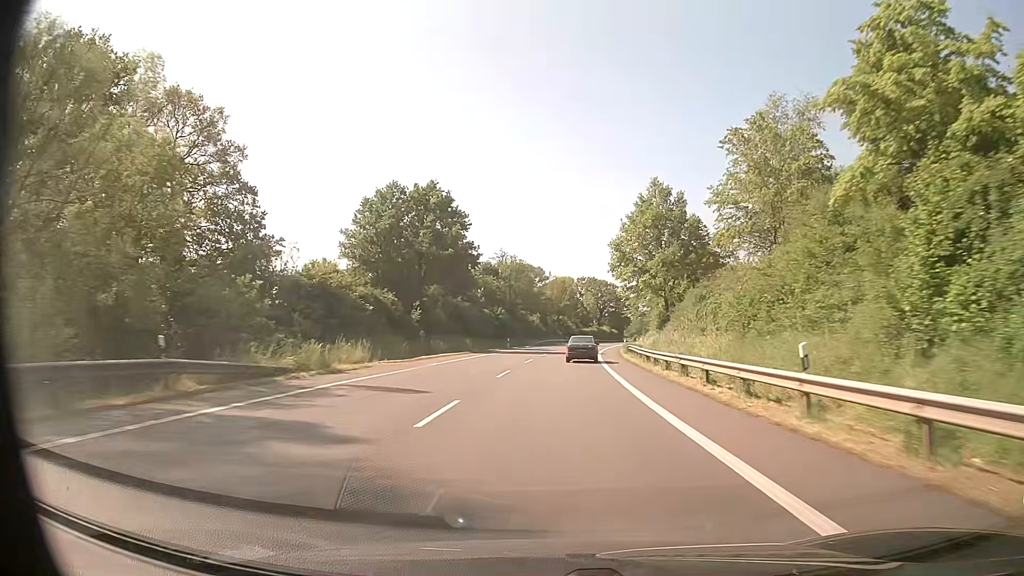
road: primary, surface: asphalt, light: Day
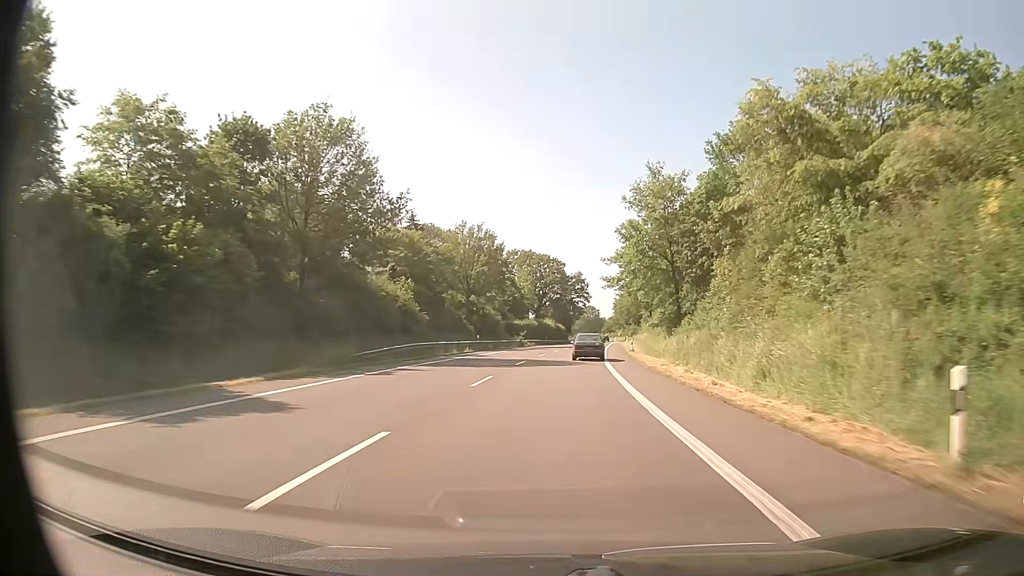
(+3.3, +66.1) m; +6°
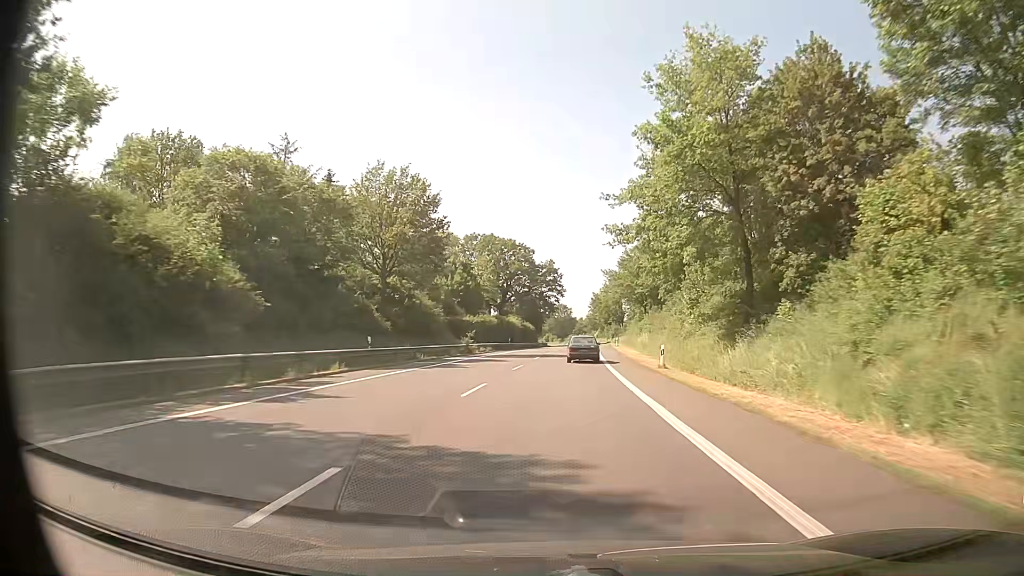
(+0.3, +26.7) m; +2°
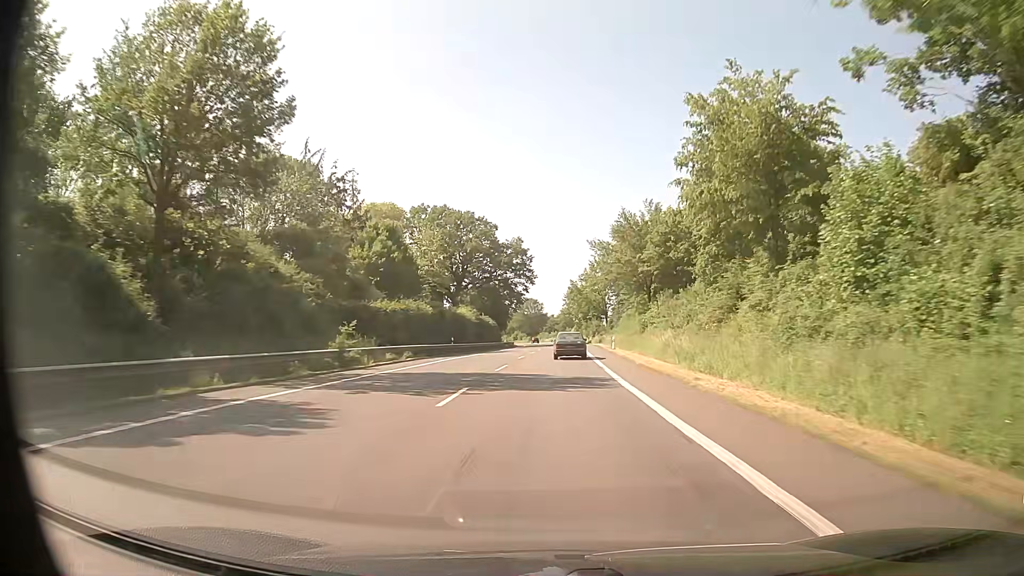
(+0.6, +26.8) m; +2°
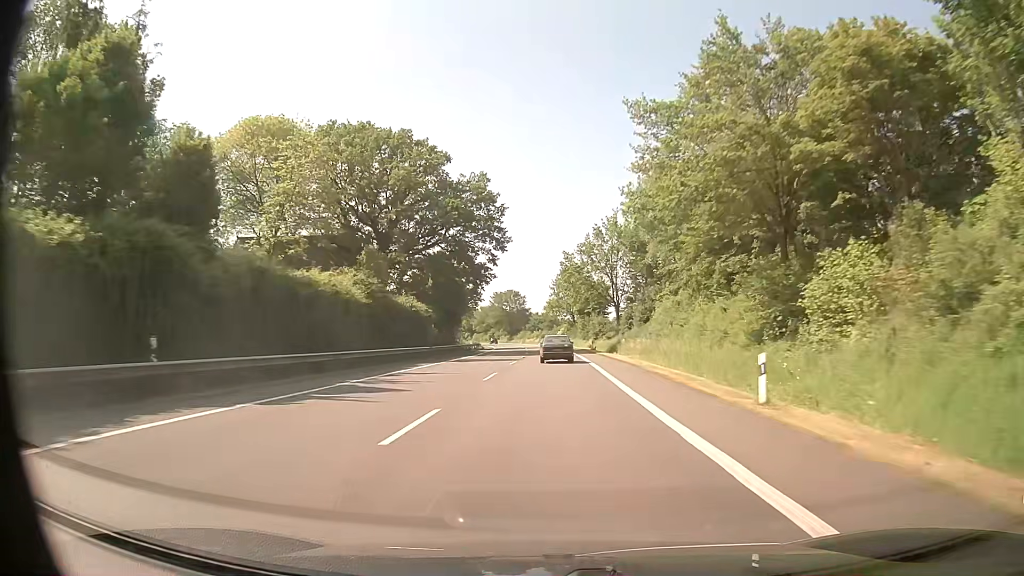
(+0.8, +40.2) m; +2°
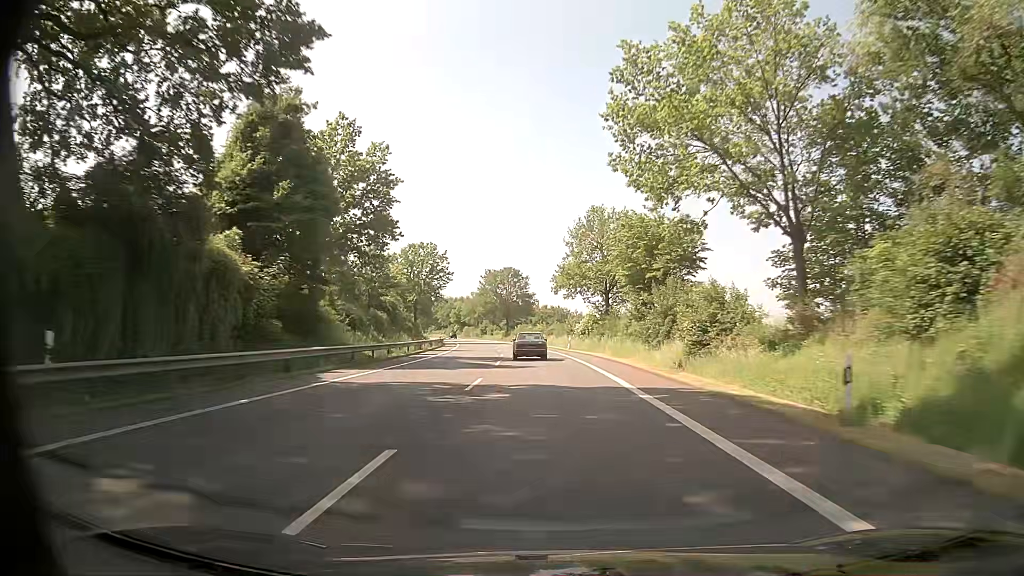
(-0.1, +53.5) m; -1°
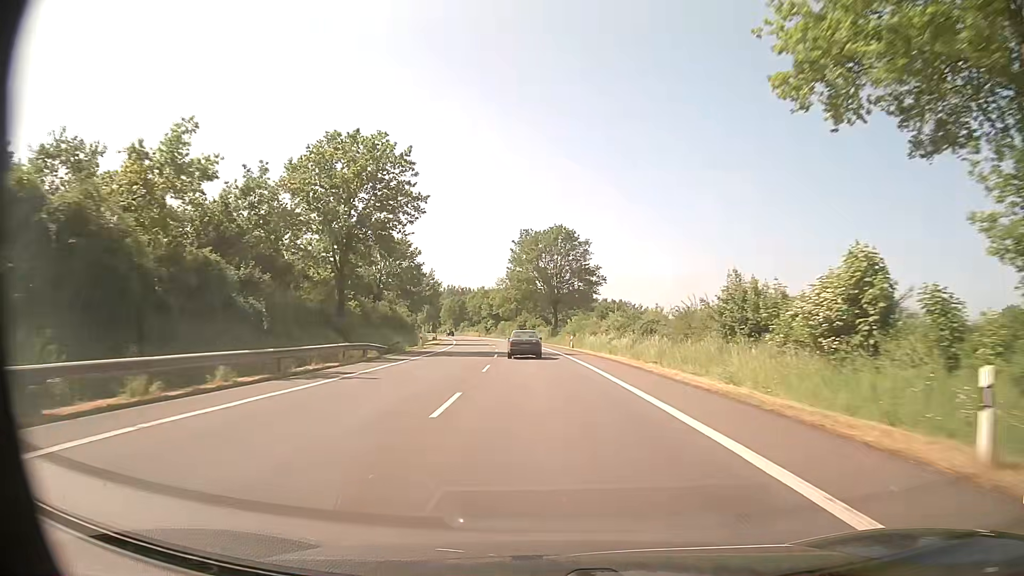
(-1.7, +53.6) m; -4°
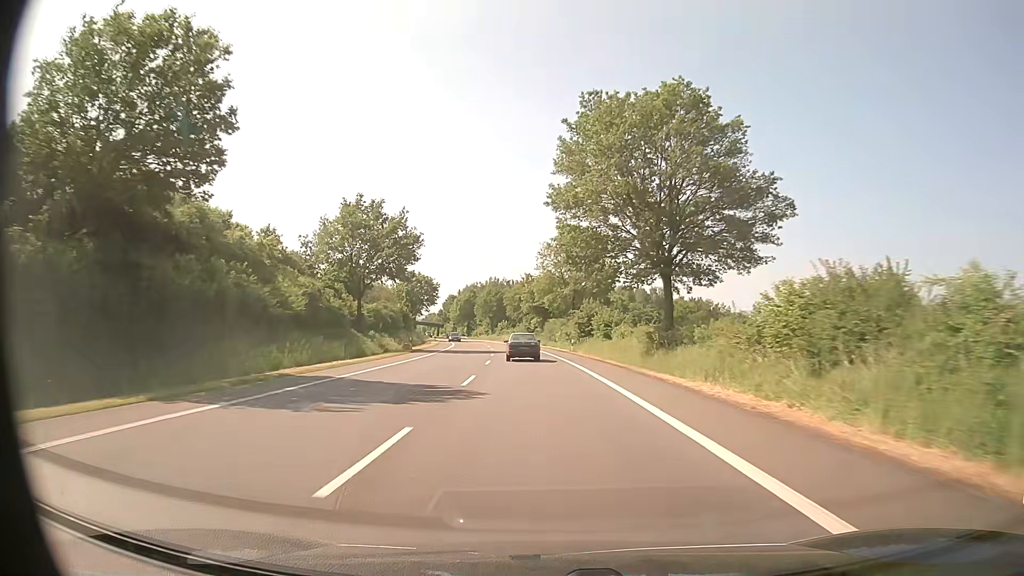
(-2.5, +53.9) m; -5°
(0, +10) (0, +20) (-1, +30) (-1, +40) (-2, +50) (-3, +60) (-4, +70) (-5, +80) (-7, +90) (-8, +100) m
